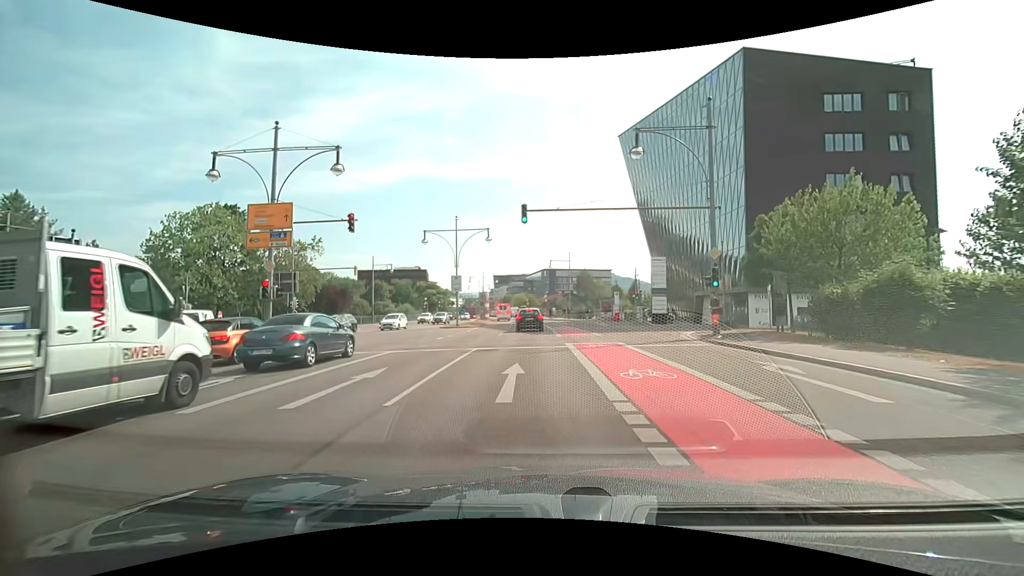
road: primary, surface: asphalt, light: Day
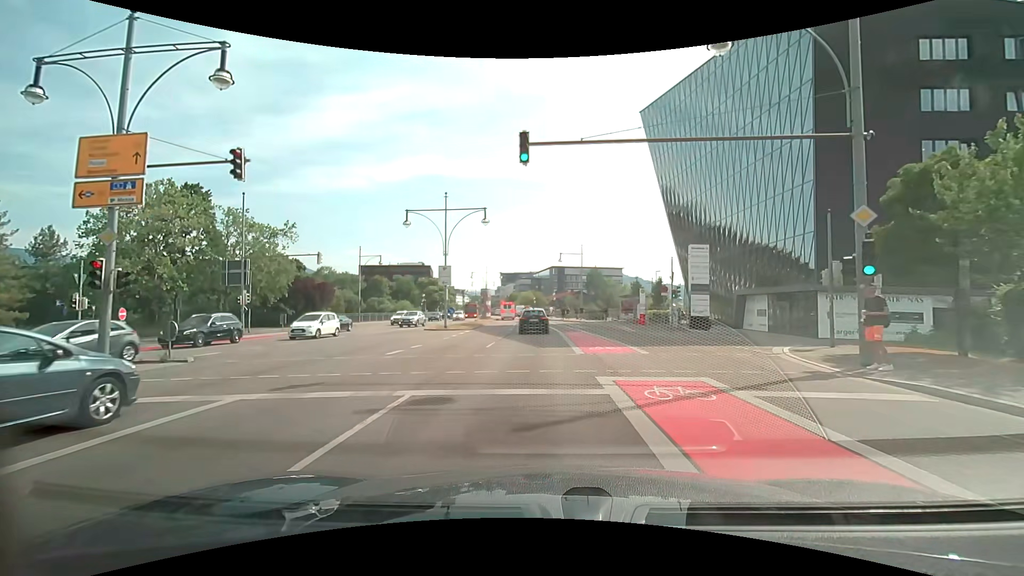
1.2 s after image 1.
(0.0, +9.0) m; -1°
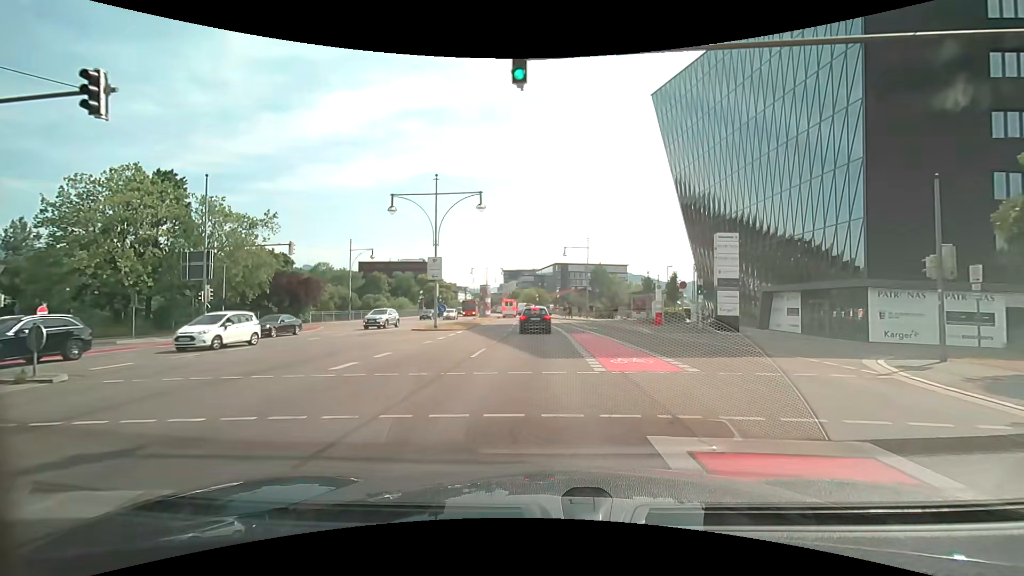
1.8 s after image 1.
(0.0, +4.6) m; 0°
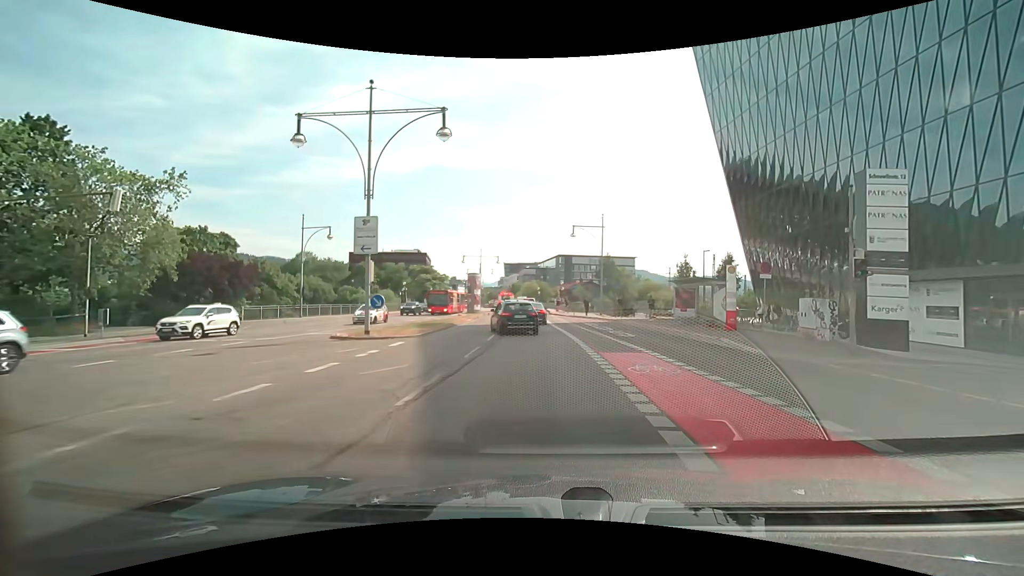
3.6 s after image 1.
(-0.1, +13.3) m; 0°
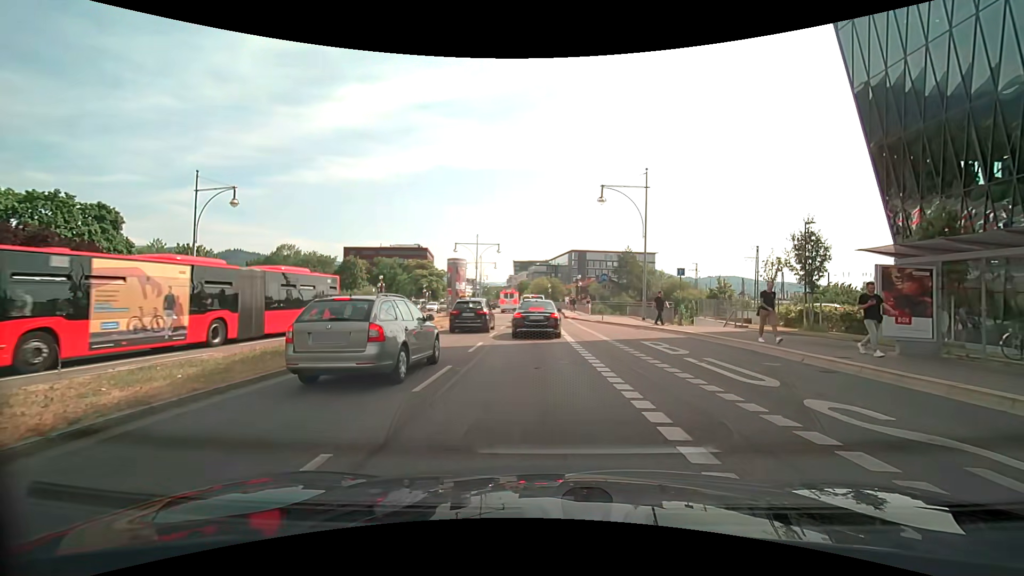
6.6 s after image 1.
(-0.2, +17.0) m; -2°
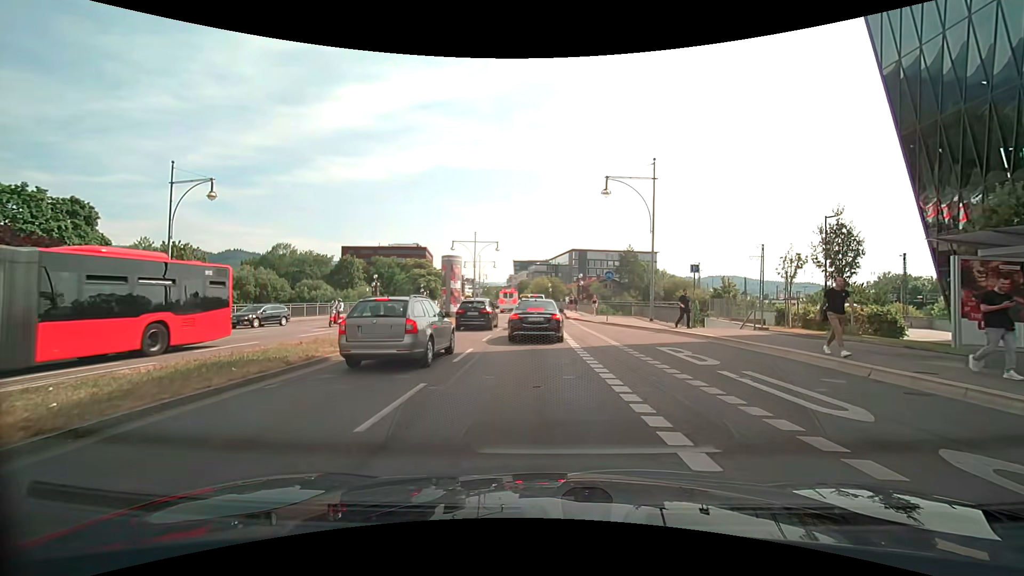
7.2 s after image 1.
(0.0, +2.2) m; +1°
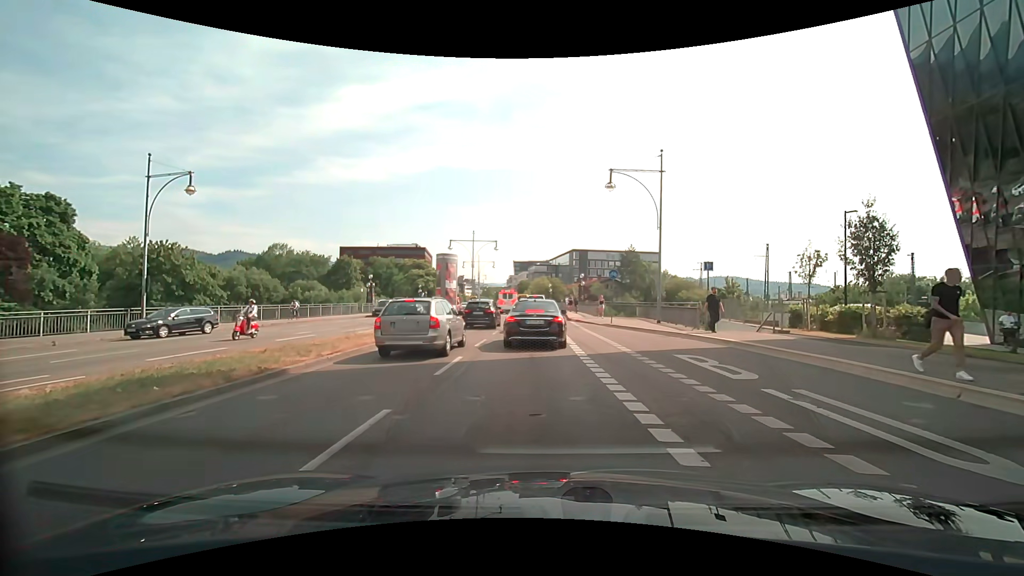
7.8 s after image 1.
(0.0, +1.9) m; 0°
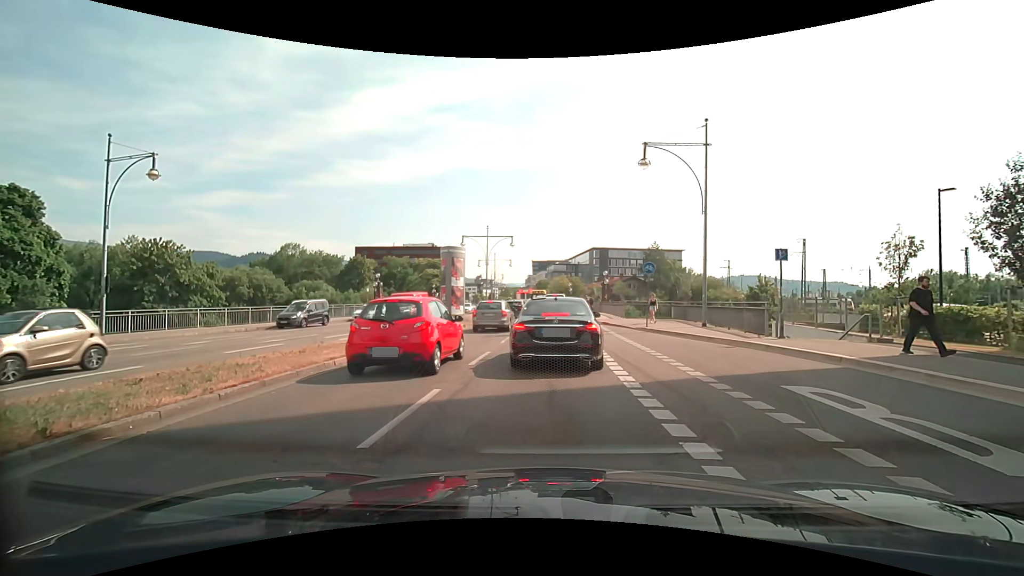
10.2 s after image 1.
(0.0, +4.5) m; 0°
(-1, +10) (-2, +20) (-2, +30) (-3, +40) (-3, +50) (-4, +60) (-6, +70) (-8, +80) (-9, +89) (-10, +99) m
